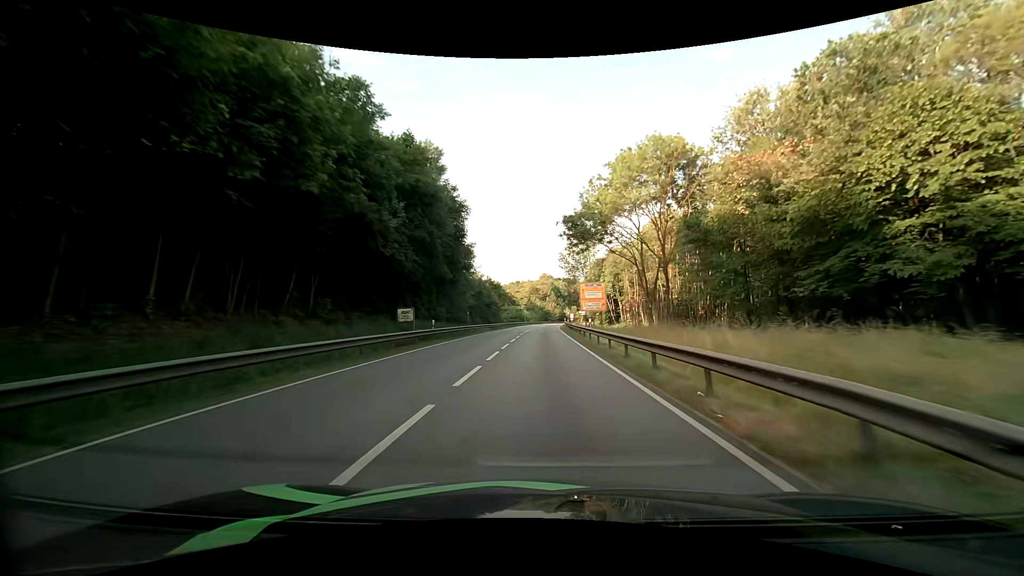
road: primary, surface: asphalt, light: Day
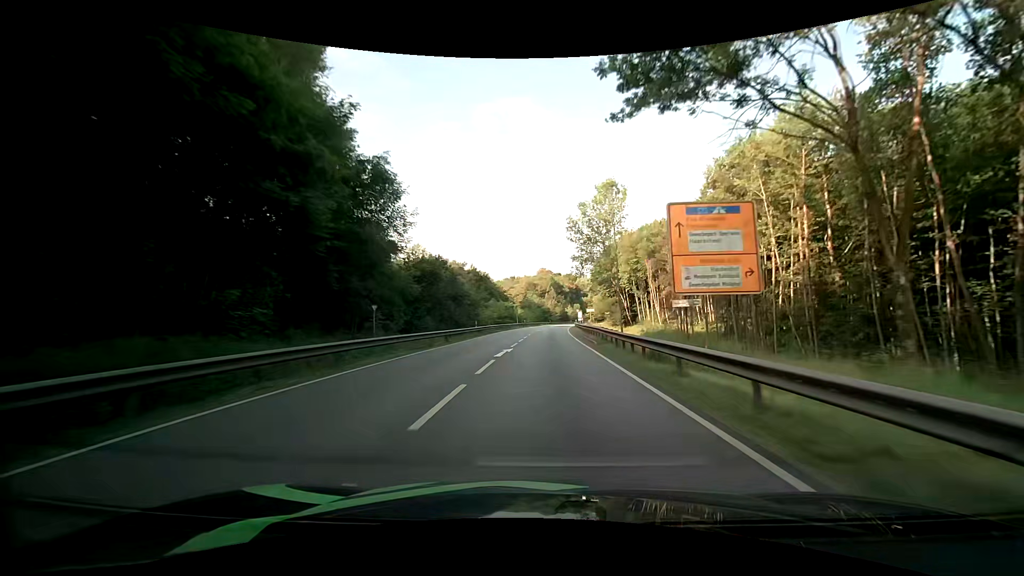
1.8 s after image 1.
(0.0, +33.7) m; 0°
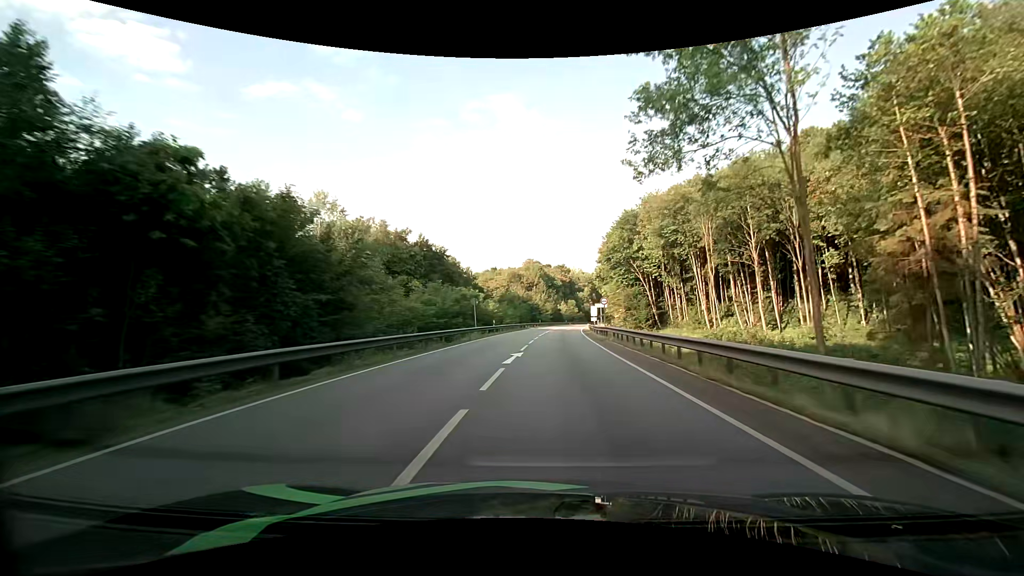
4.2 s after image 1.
(+0.2, +45.0) m; +1°
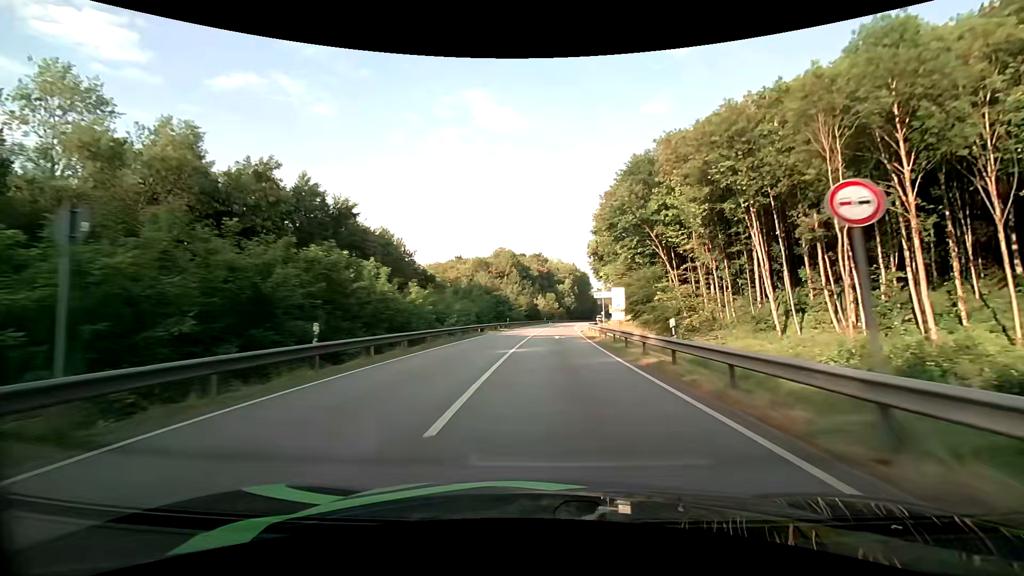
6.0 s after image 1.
(+1.1, +33.5) m; +3°
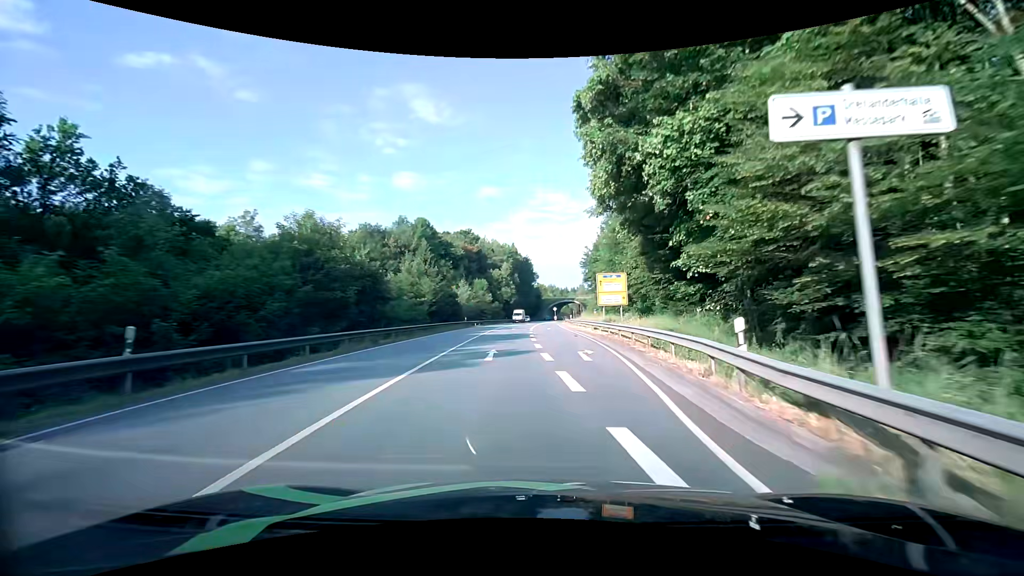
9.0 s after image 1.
(+2.3, +51.1) m; +7°
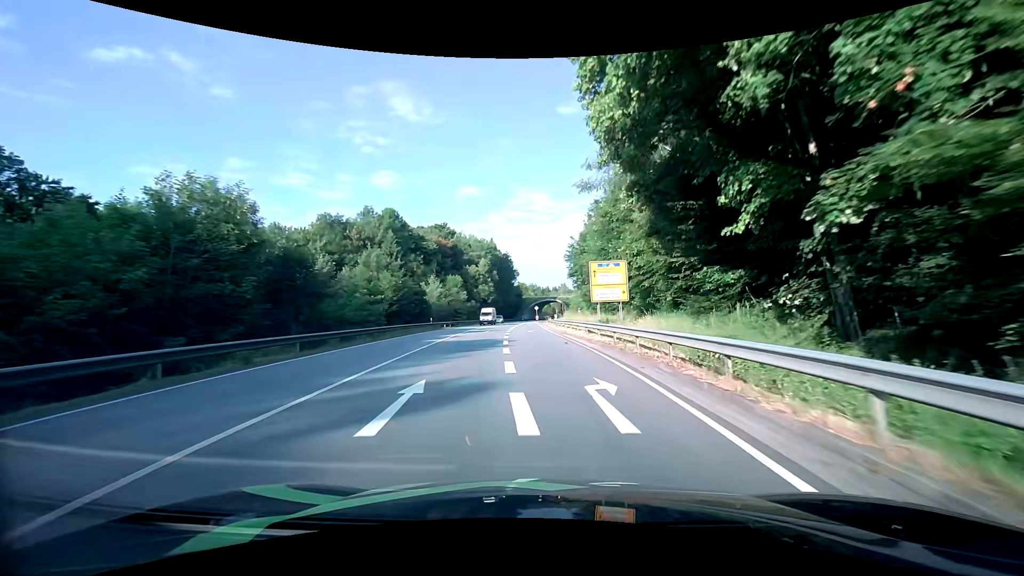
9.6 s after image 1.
(+0.2, +9.3) m; +2°
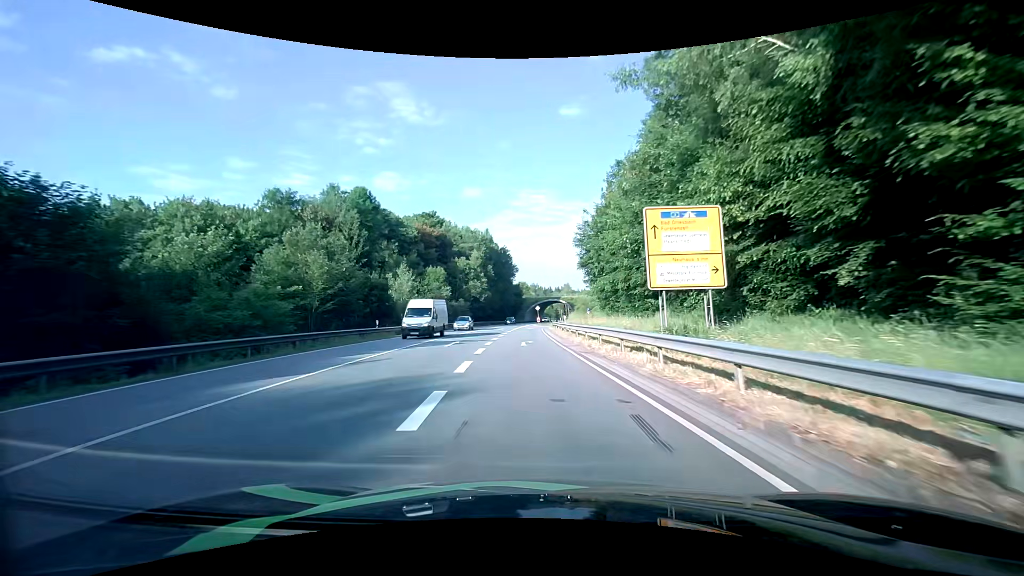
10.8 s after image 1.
(+0.1, +17.5) m; 0°
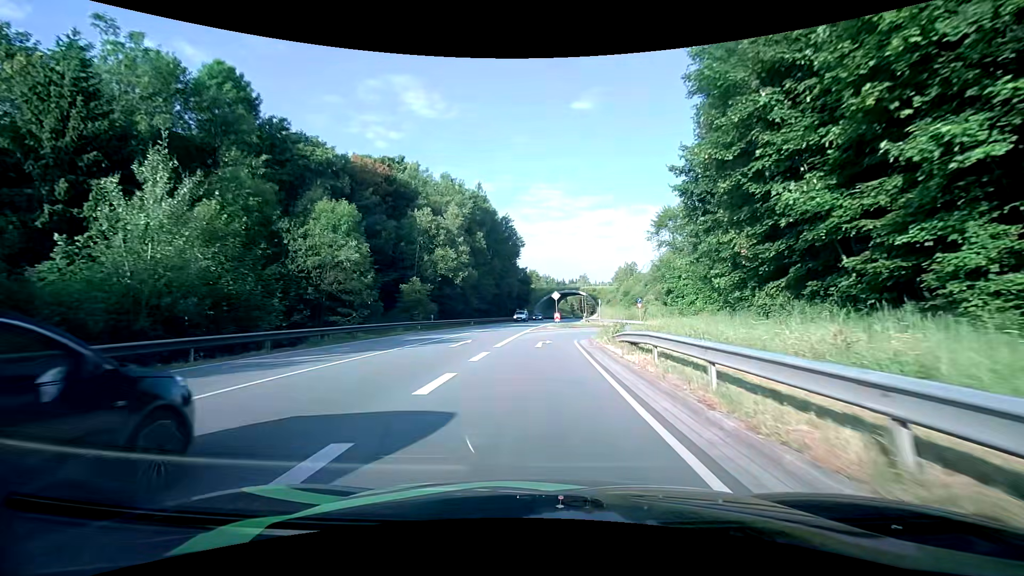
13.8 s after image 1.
(-0.7, +39.7) m; -1°
(0, +10) (0, +20) (+1, +30) (+5, +39) (+12, +46) (+22, +49) (+31, +51) (+41, +54) (+50, +59) (+58, +65) m
